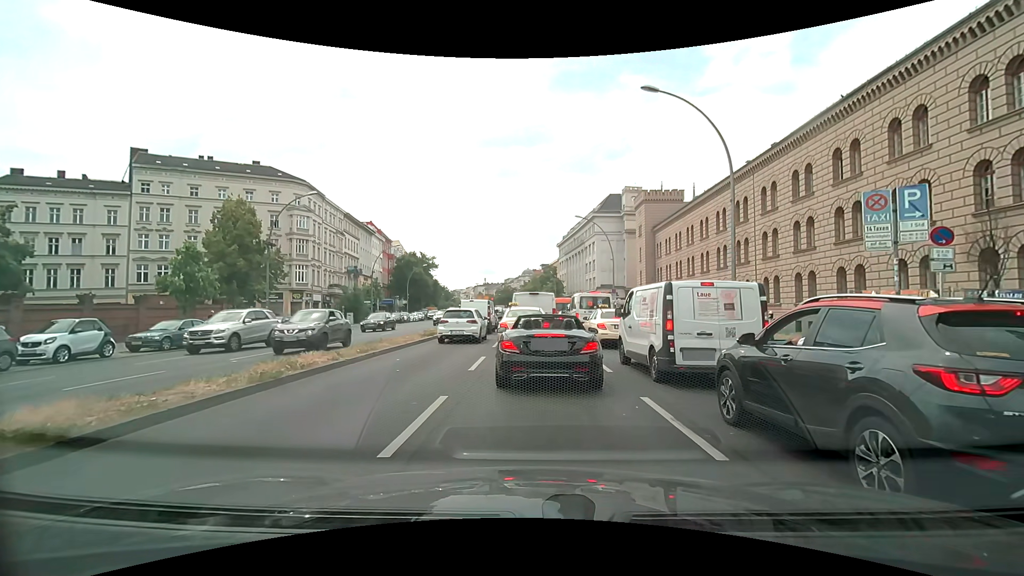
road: primary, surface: asphalt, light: Day
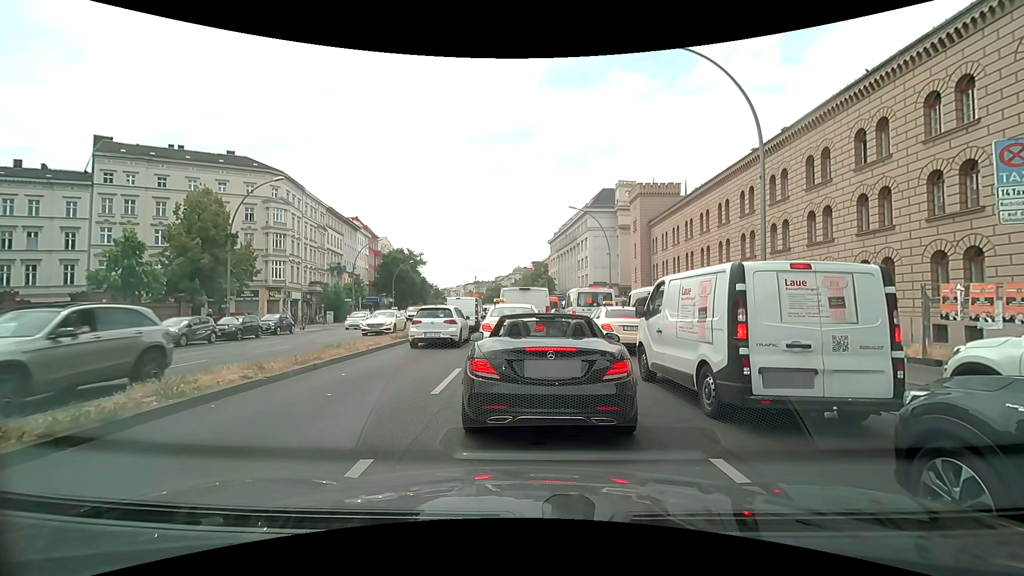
(0.0, +3.2) m; +1°
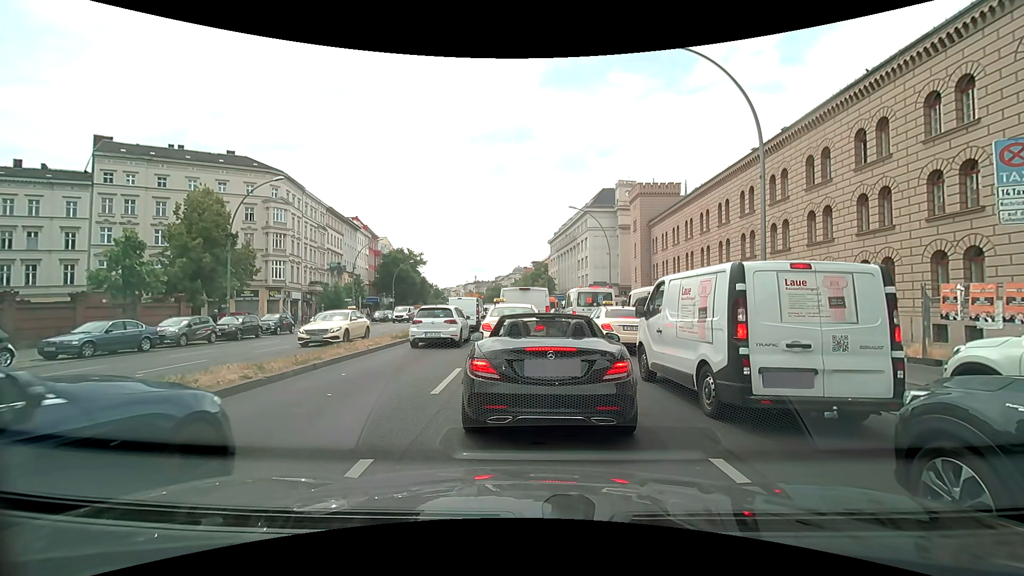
(0.0, 0.0) m; 0°
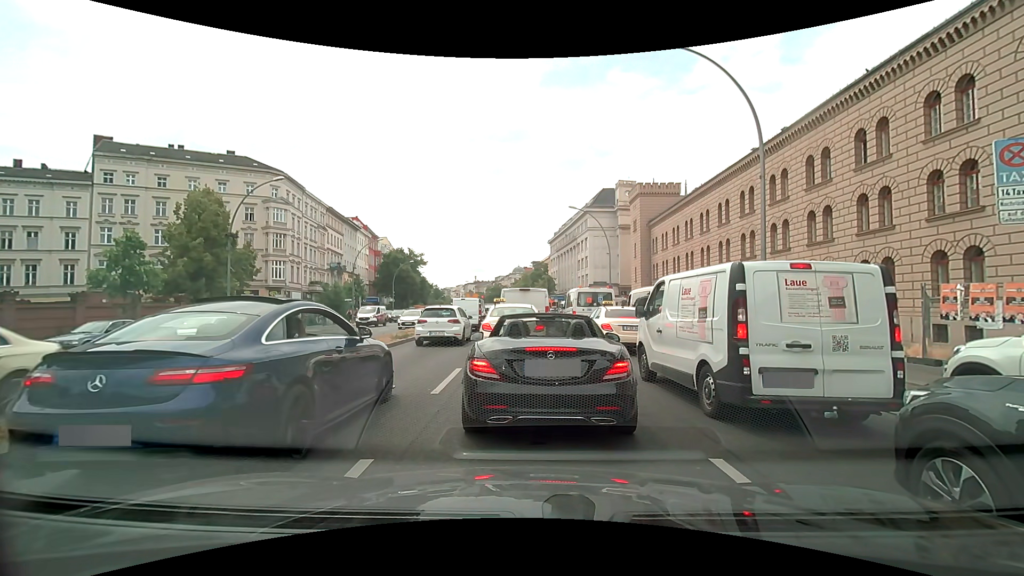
(0.0, 0.0) m; 0°
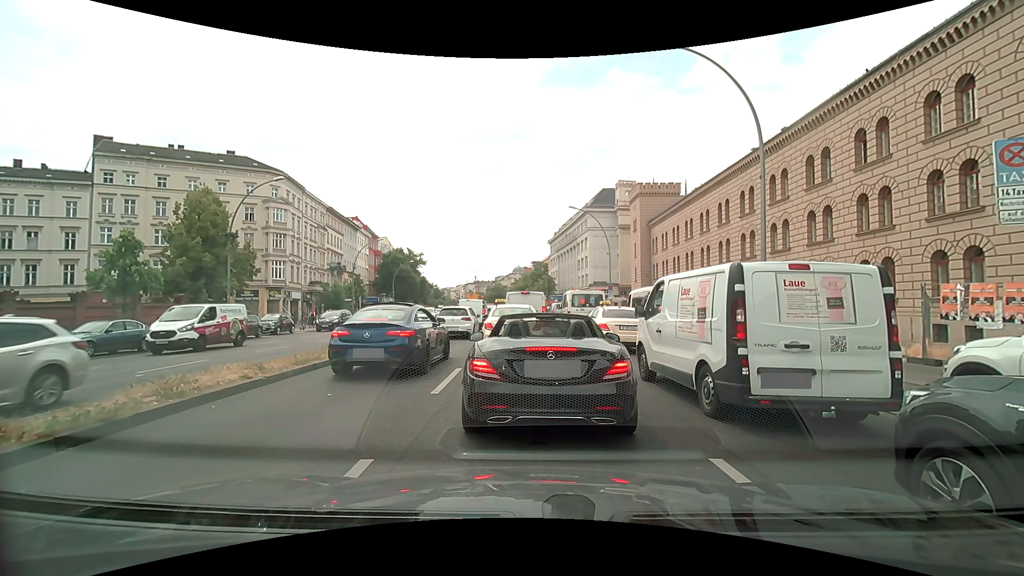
(0.0, 0.0) m; 0°
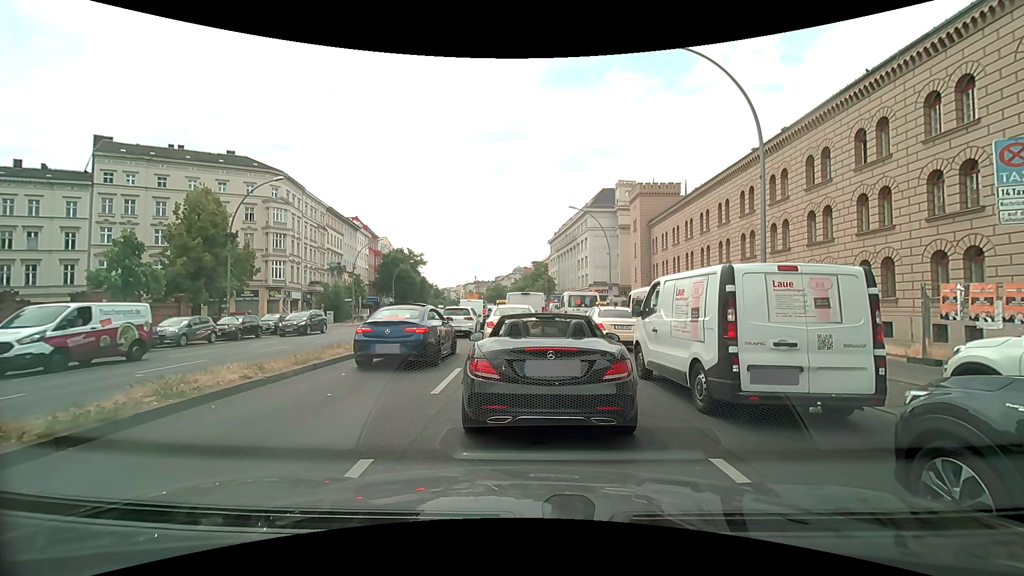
(0.0, 0.0) m; 0°
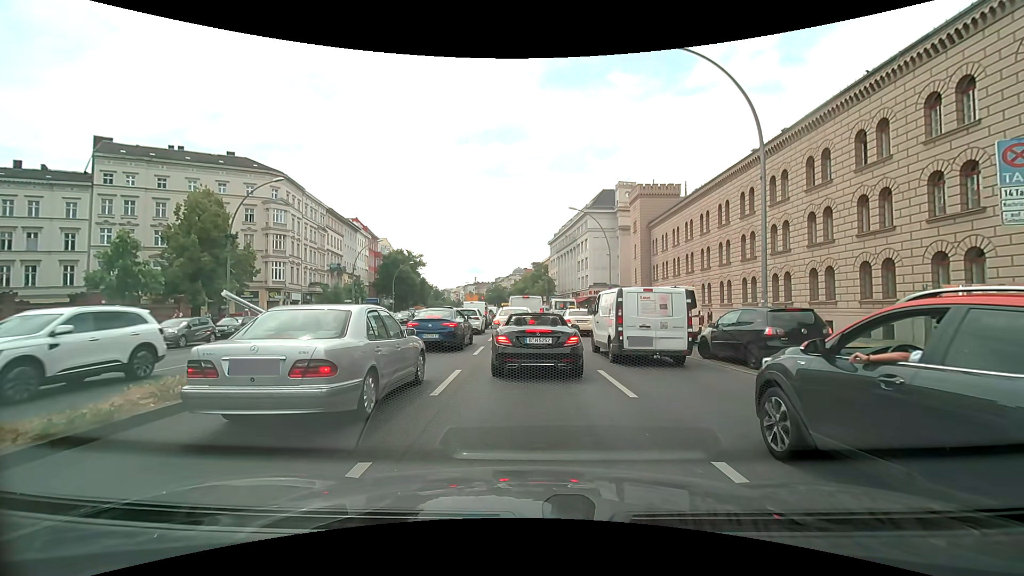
(0.0, 0.0) m; 0°
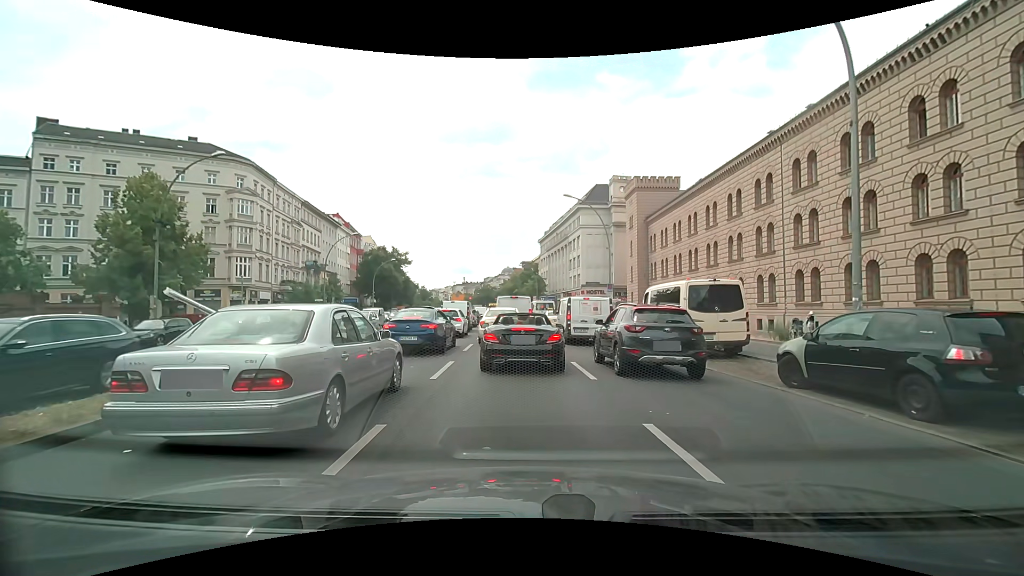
(+0.1, +5.5) m; +3°
